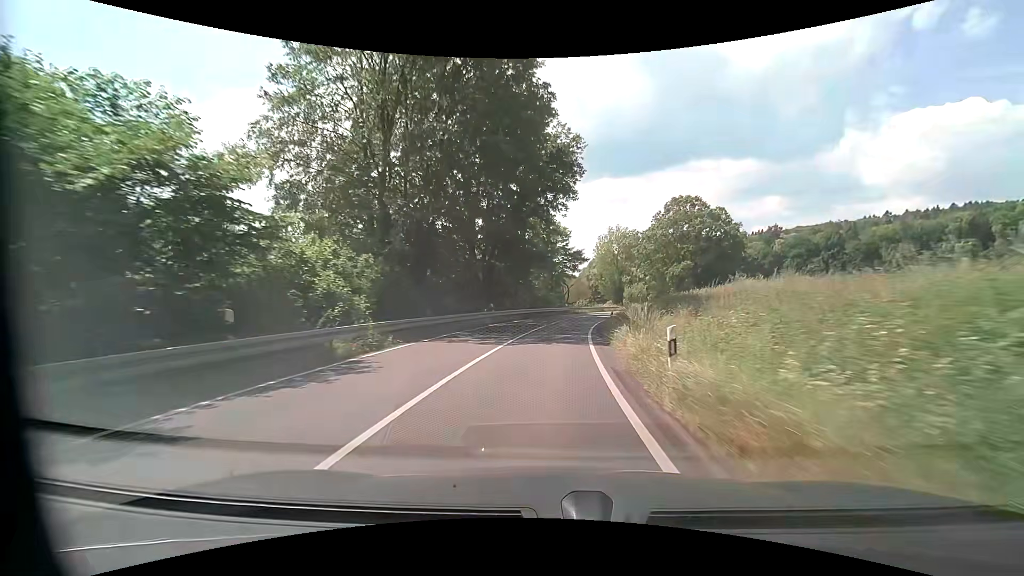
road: secondary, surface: asphalt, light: Day
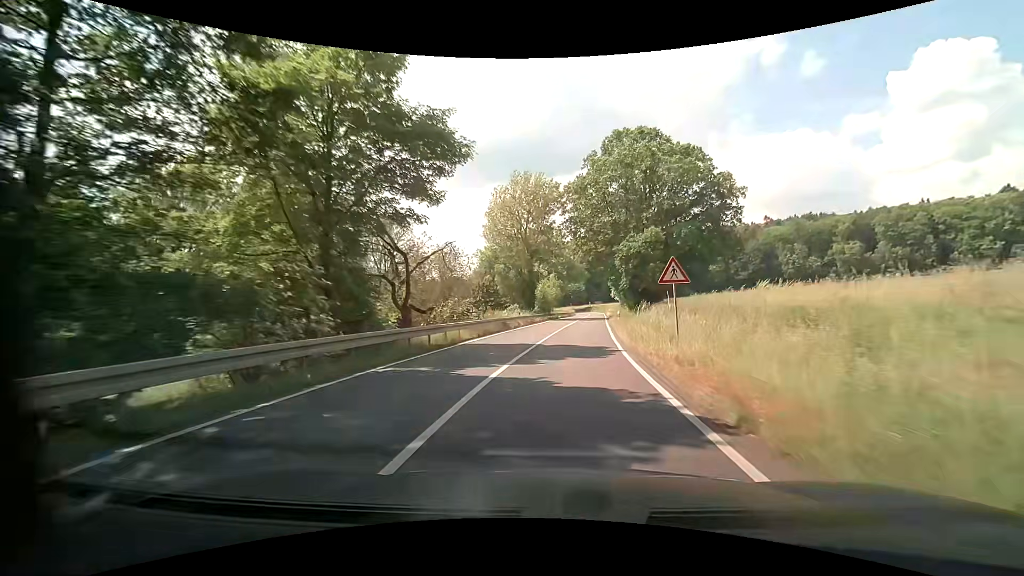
(+3.9, +45.5) m; +12°
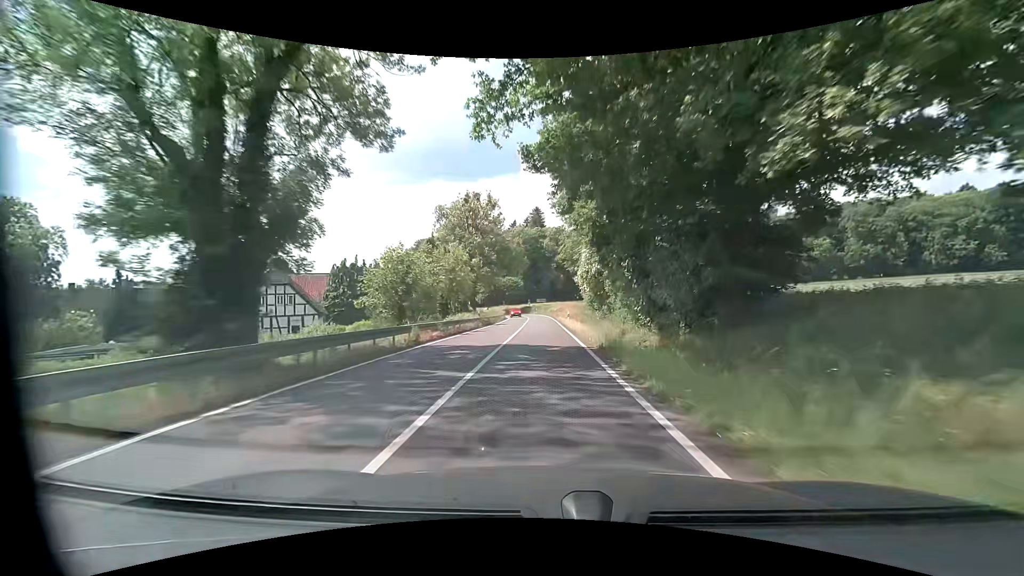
(+3.7, +46.2) m; +7°
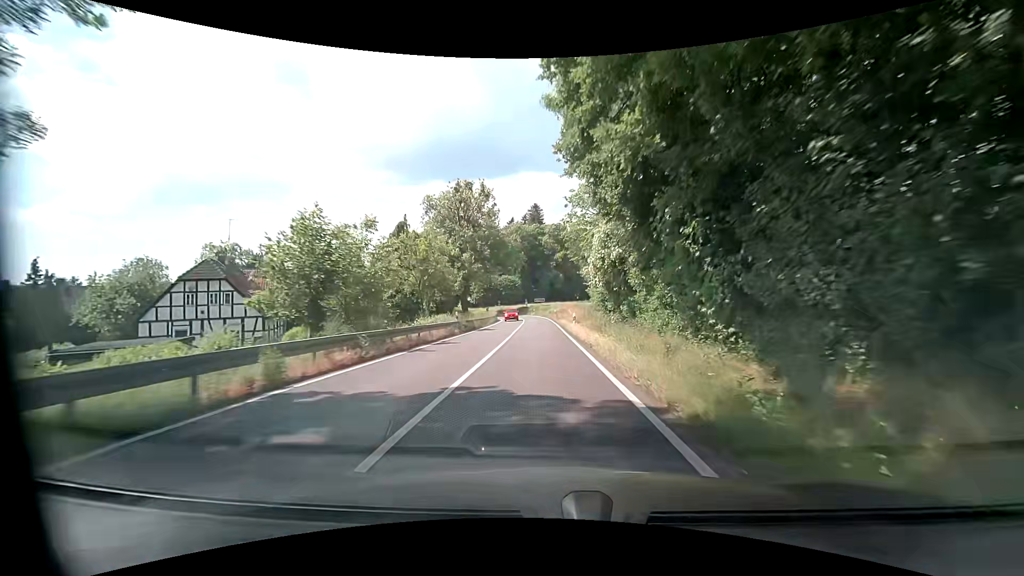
(0.0, +9.9) m; 0°
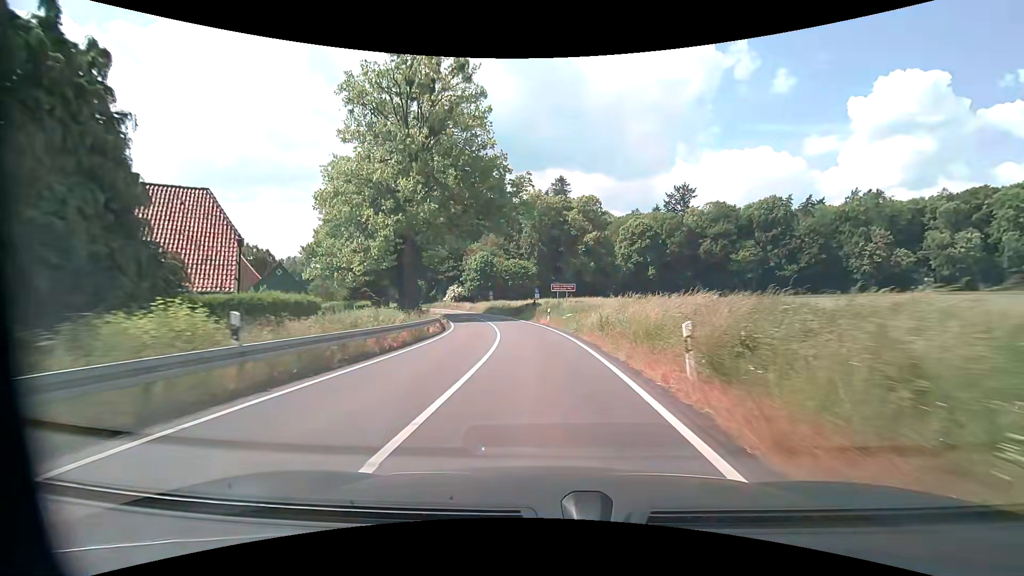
(-1.0, +49.4) m; -3°
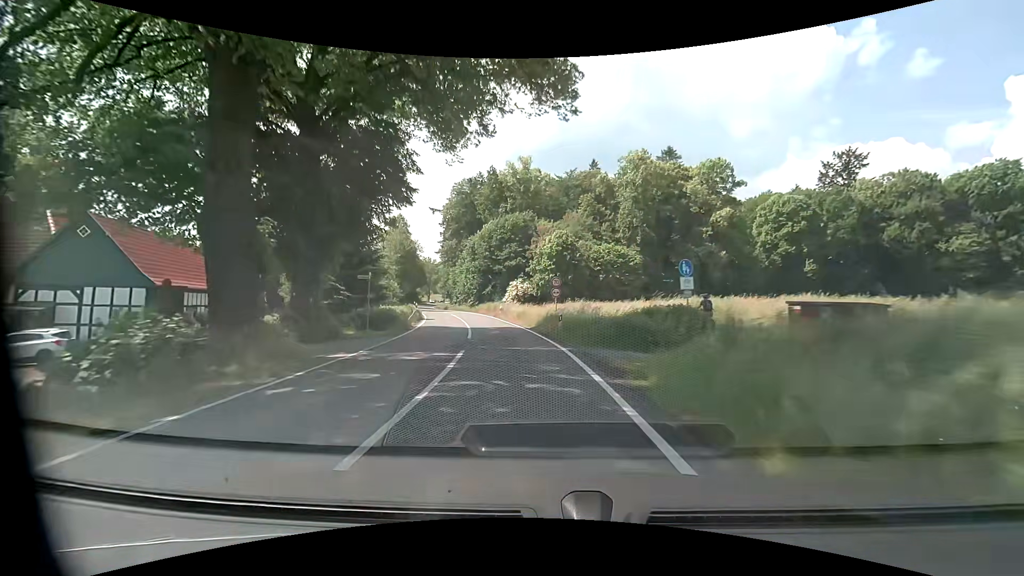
(-2.0, +37.3) m; -10°
